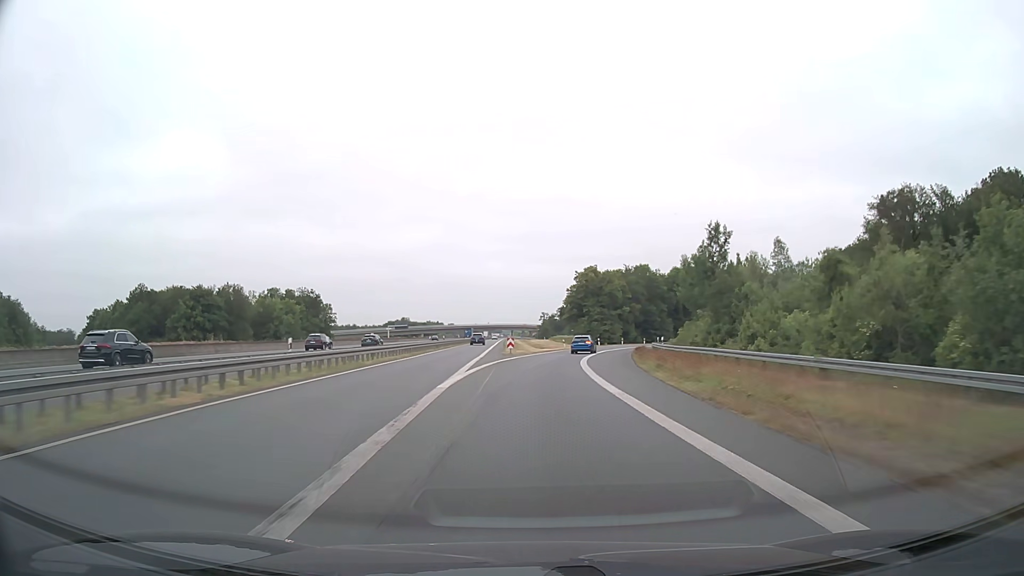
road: motorway_link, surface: asphalt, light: Day
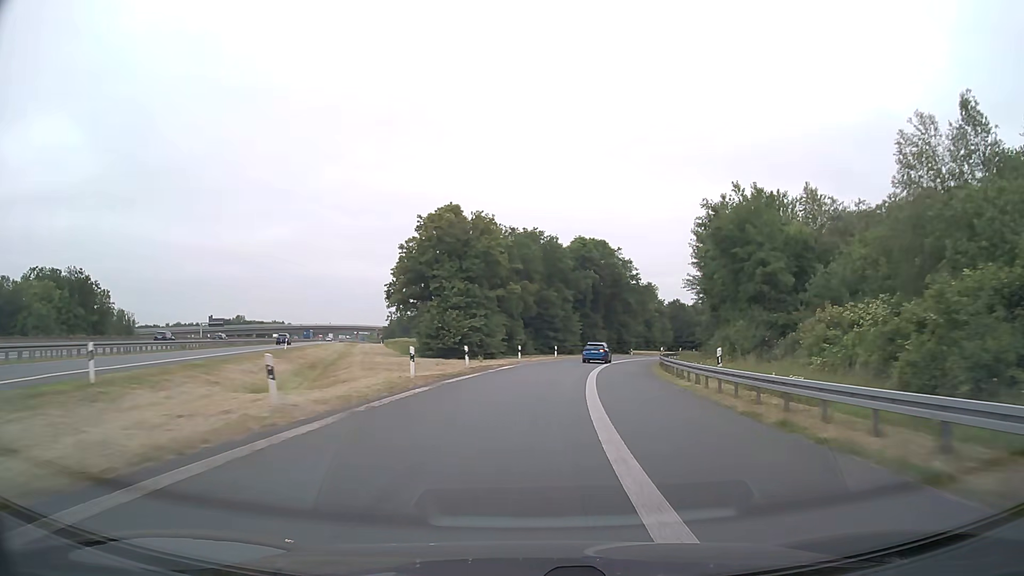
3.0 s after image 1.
(+5.8, +62.7) m; +12°
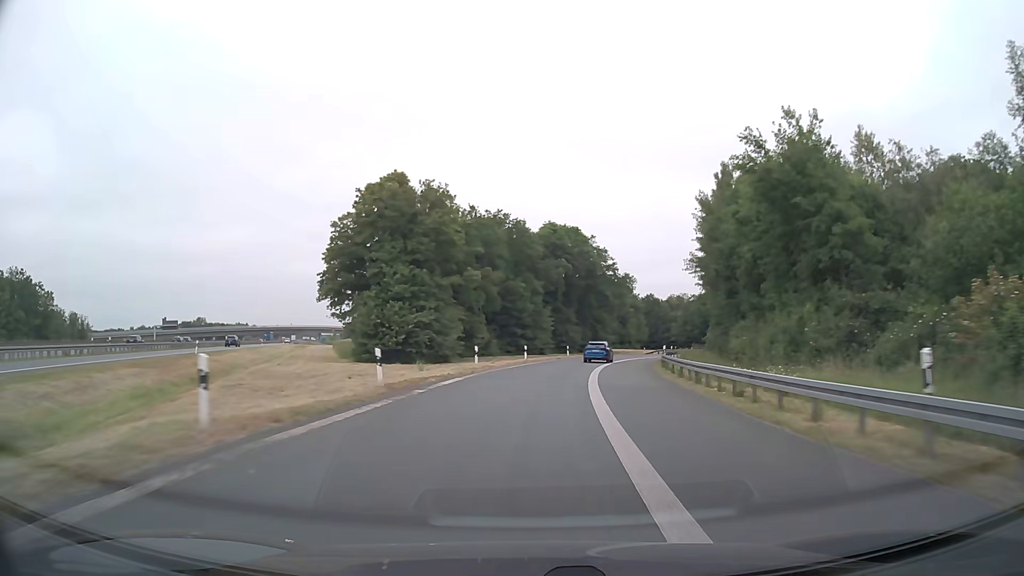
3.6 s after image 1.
(+0.4, +12.5) m; +3°
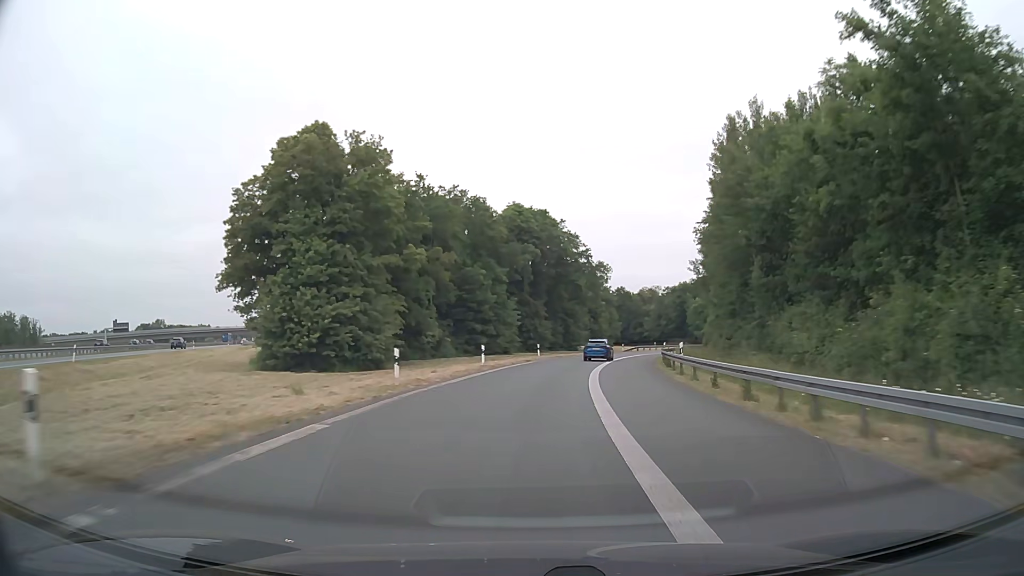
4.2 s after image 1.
(+0.3, +12.5) m; +3°
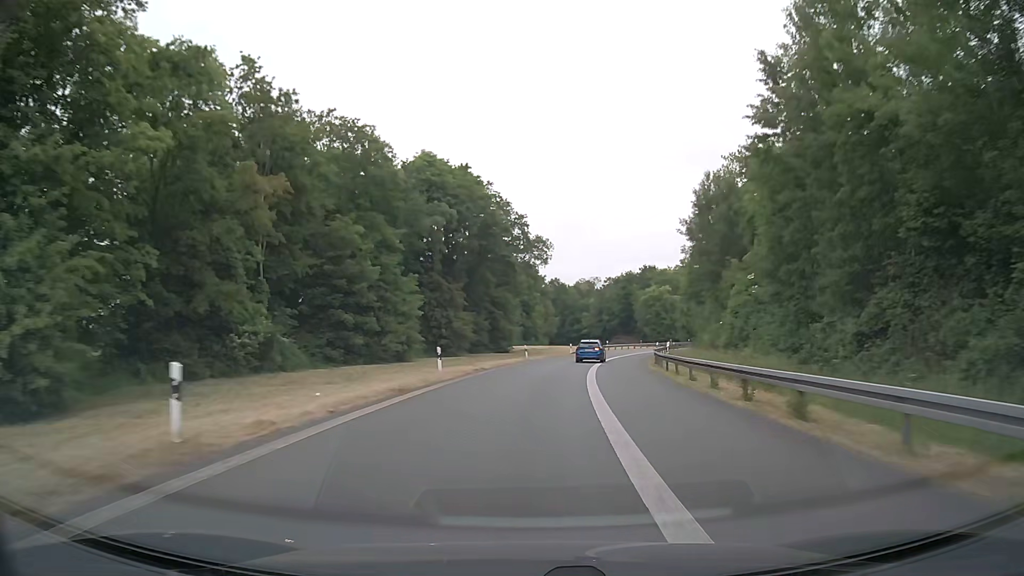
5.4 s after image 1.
(+1.3, +24.7) m; +6°
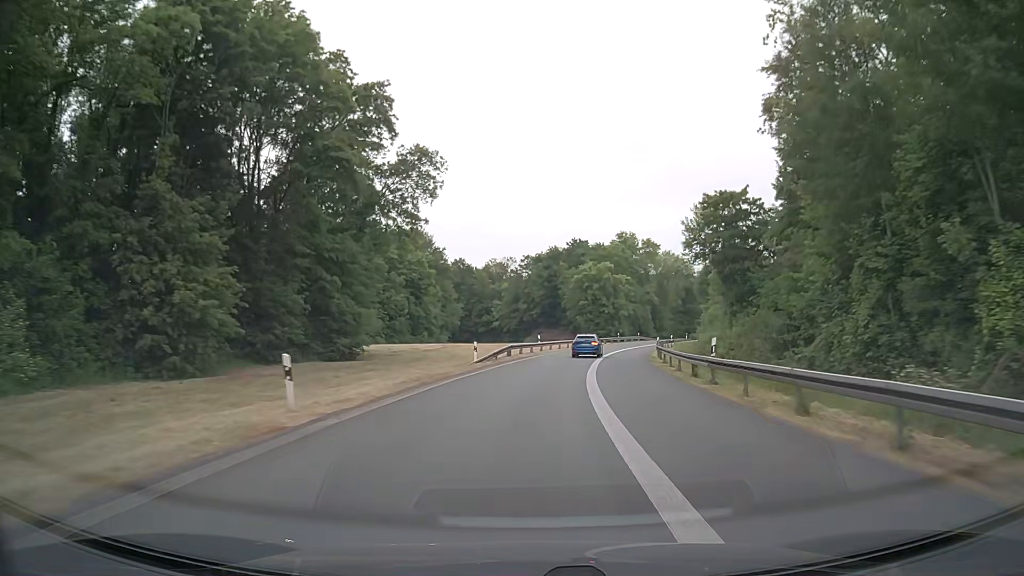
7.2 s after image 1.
(+2.5, +36.4) m; +8°
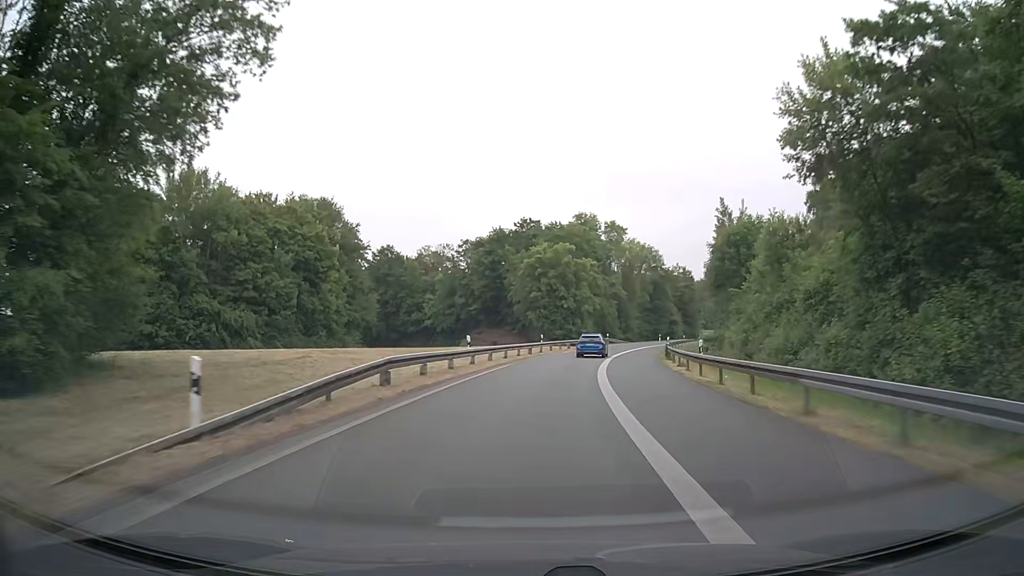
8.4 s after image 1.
(+1.0, +24.1) m; +5°
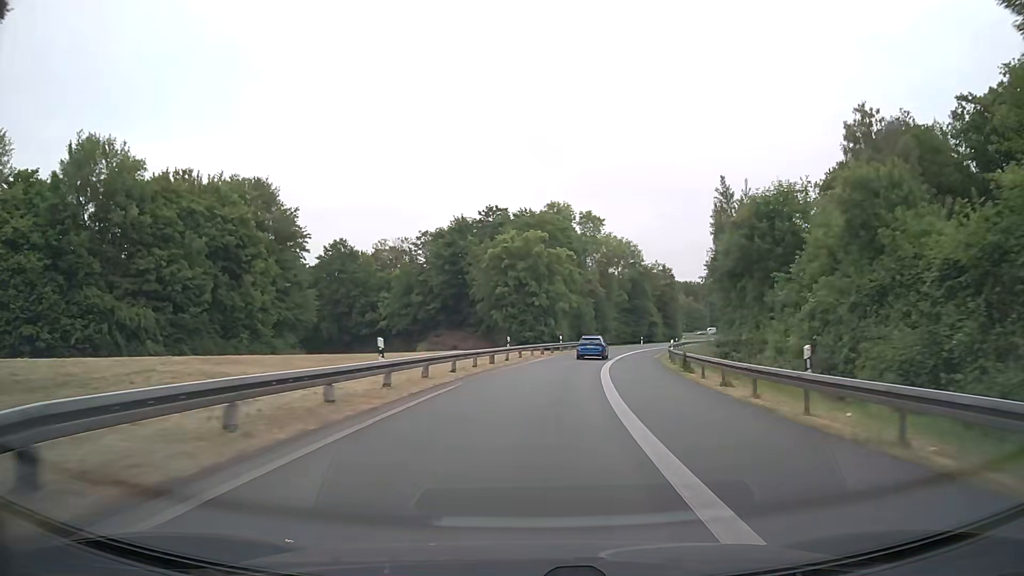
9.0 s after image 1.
(+0.3, +12.1) m; +3°
(0, +10) (+1, +20) (+2, +30) (+3, +40) (+5, +50) (+7, +59) (+10, +69) (+13, +79) (+16, +88) (+20, +97) m
